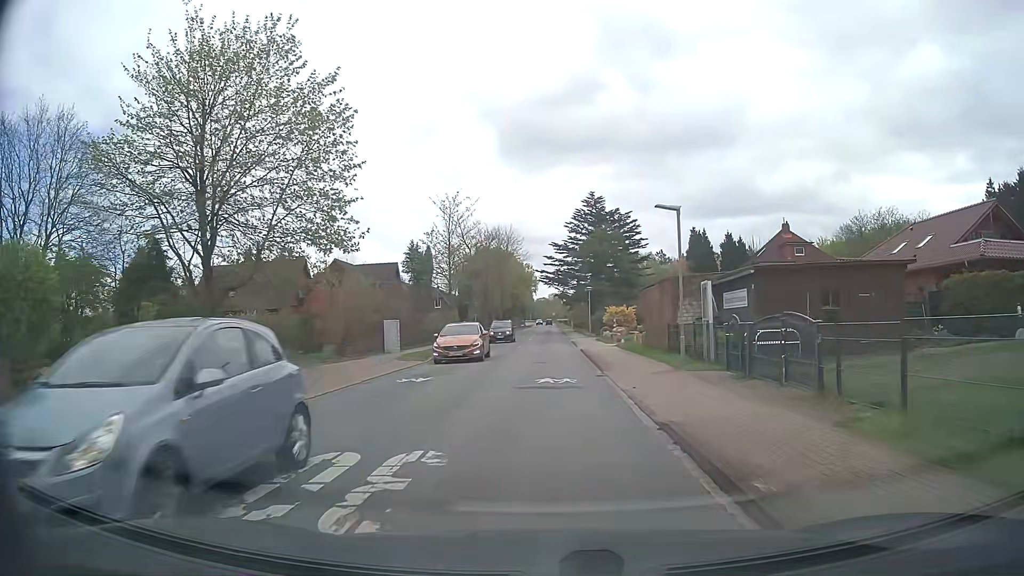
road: tertiary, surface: asphalt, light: Day
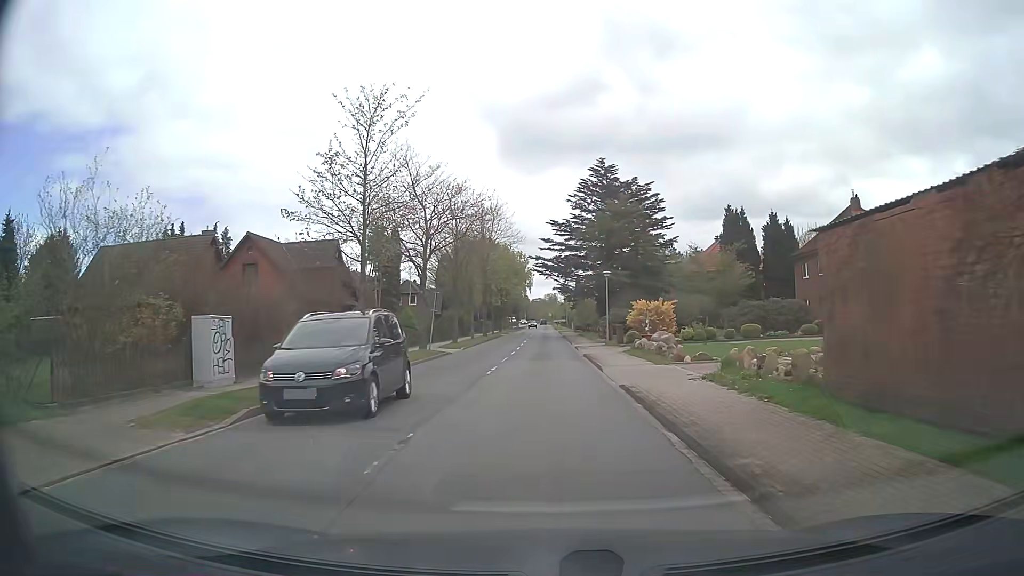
(-0.1, +18.5) m; 0°
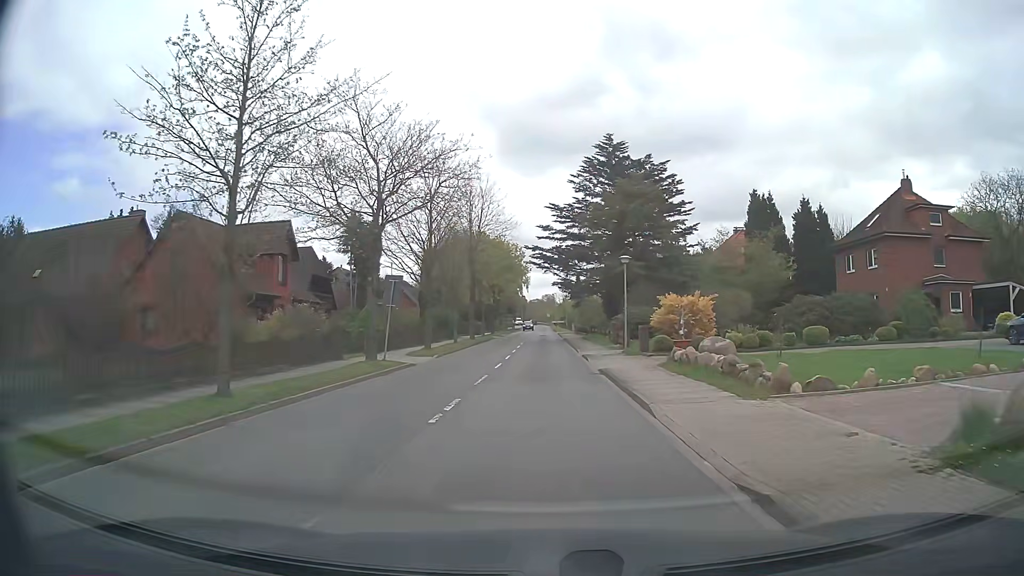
(0.0, +9.2) m; +1°
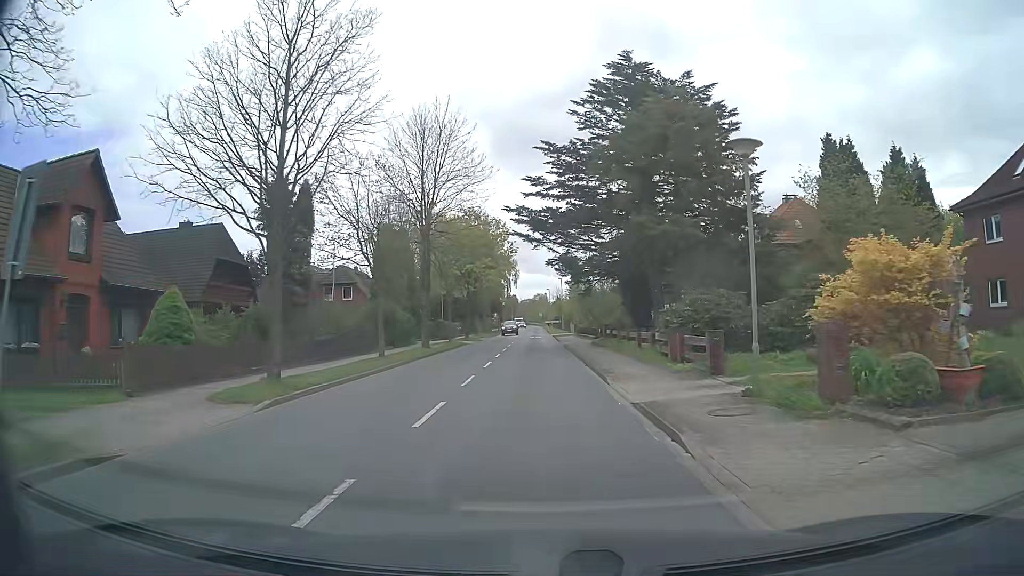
(0.0, +18.5) m; +1°
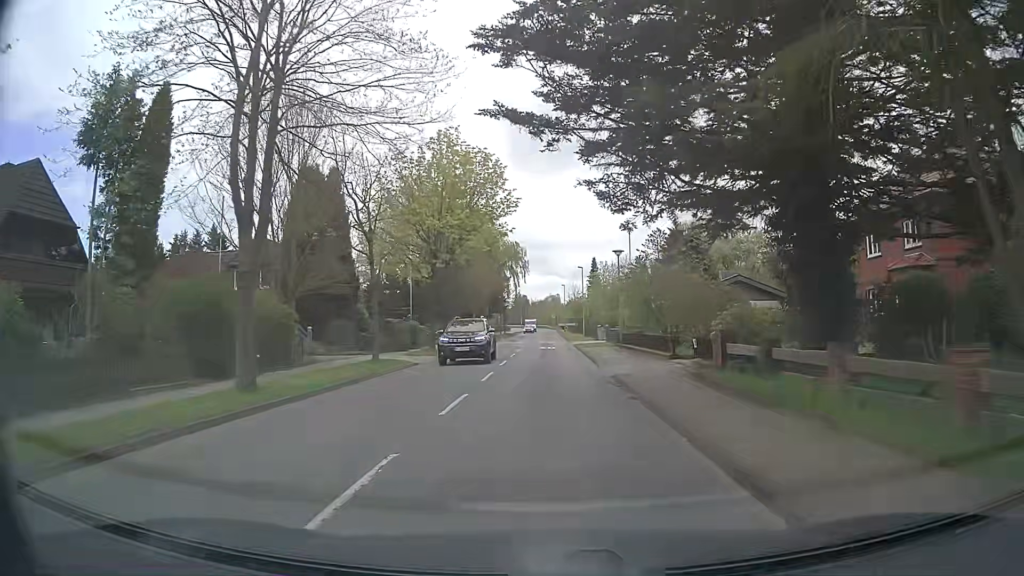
(-0.4, +23.1) m; -2°
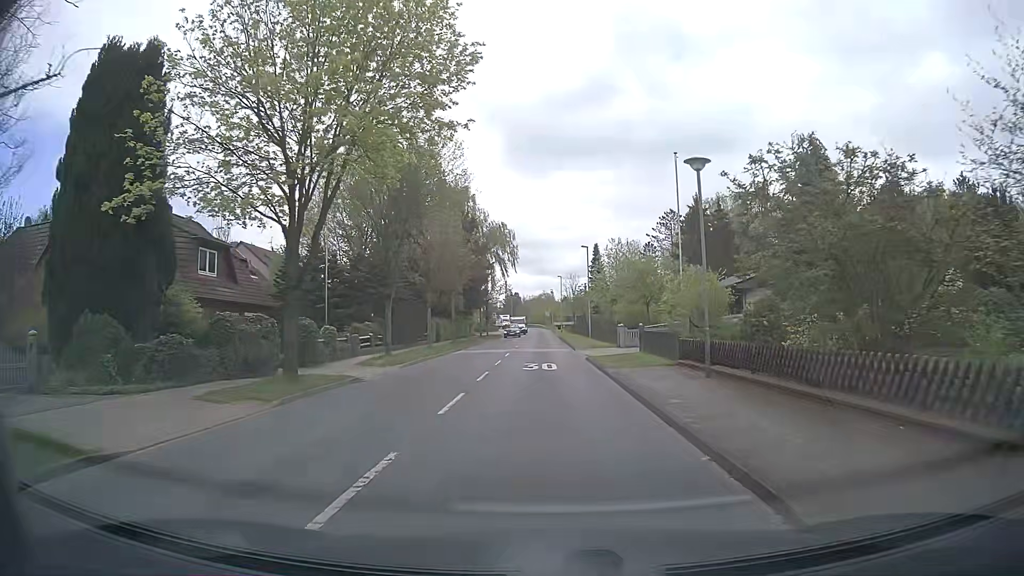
(+0.1, +18.5) m; +1°
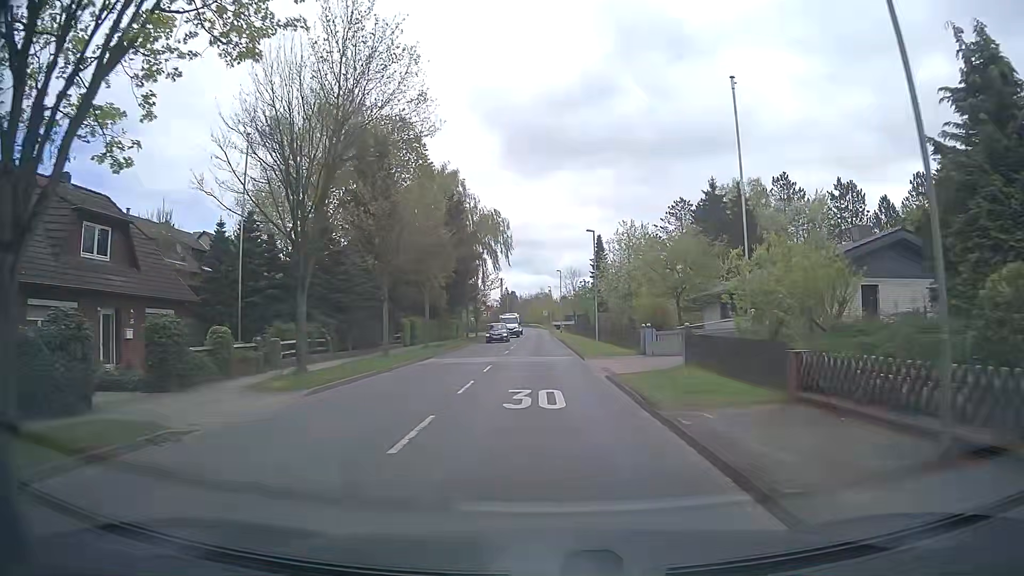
(+0.1, +9.3) m; +1°
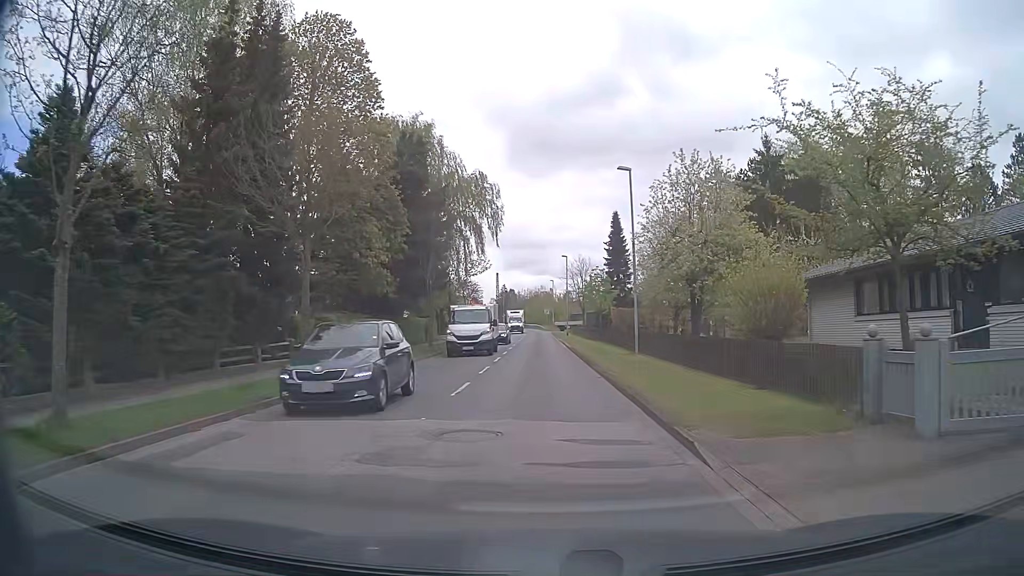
(-0.1, +18.5) m; 0°
(0, +10) (0, +20) (0, +30) (0, +40) (0, +50) (0, +60) (0, +70) (0, +80) (0, +90) (-1, +100) m
